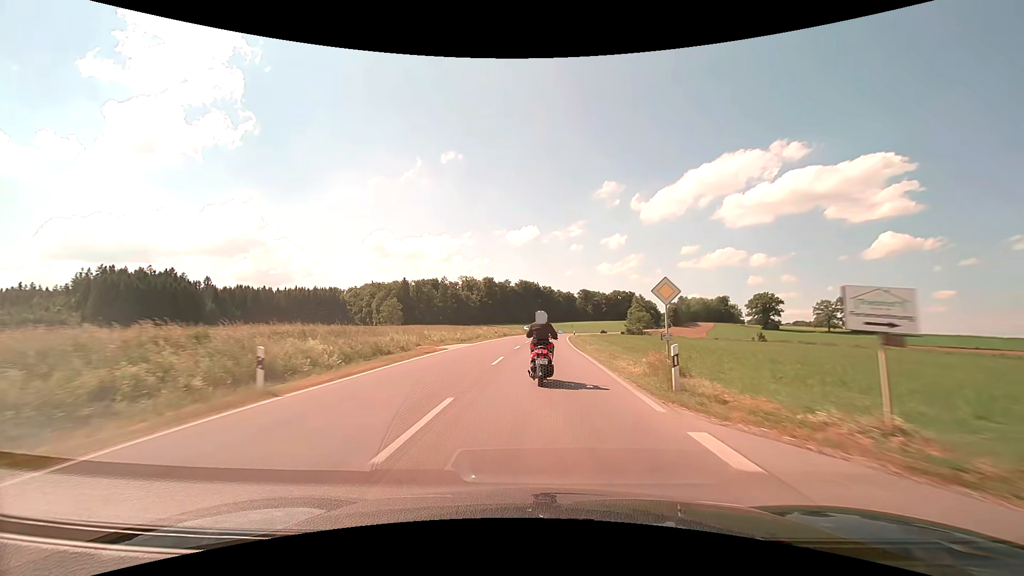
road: secondary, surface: asphalt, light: Day
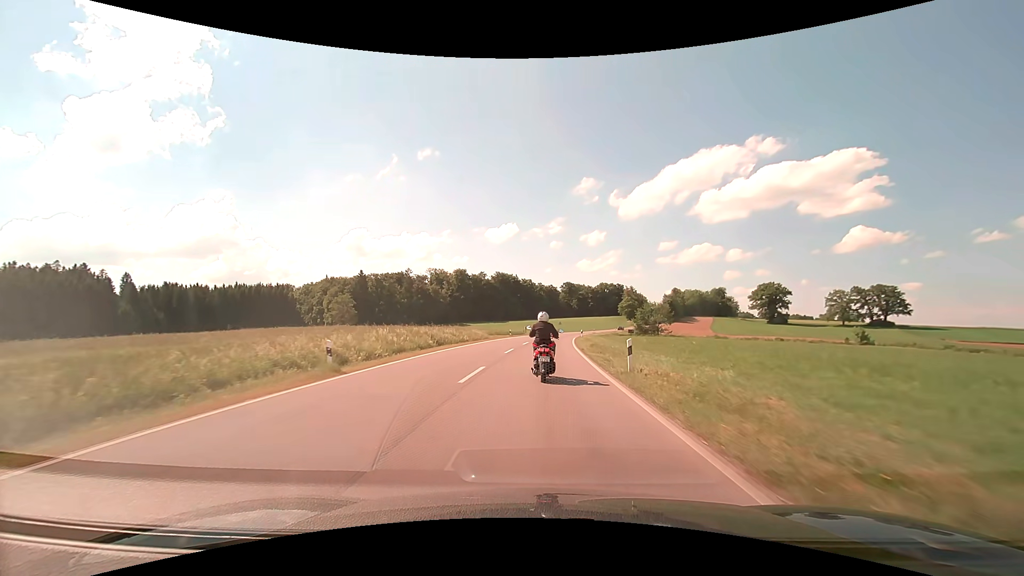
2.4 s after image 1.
(+0.8, +42.1) m; +2°
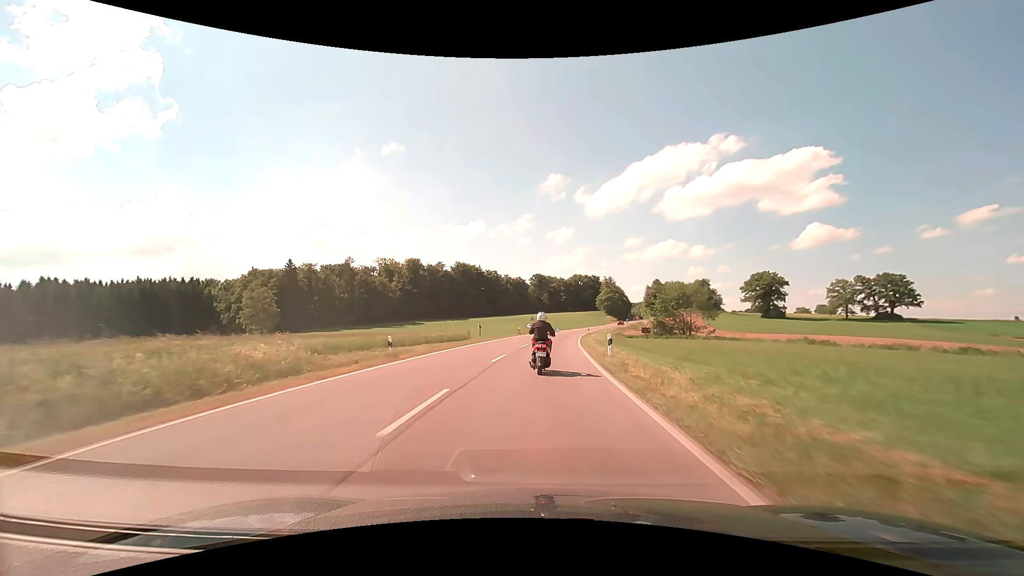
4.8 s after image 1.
(+1.2, +42.0) m; +3°
(0, +10) (0, +20) (+1, +30) (+1, +40) (+2, +50) (+3, +60) (+4, +70) (+6, +80) (+7, +90) (+9, +99) m
